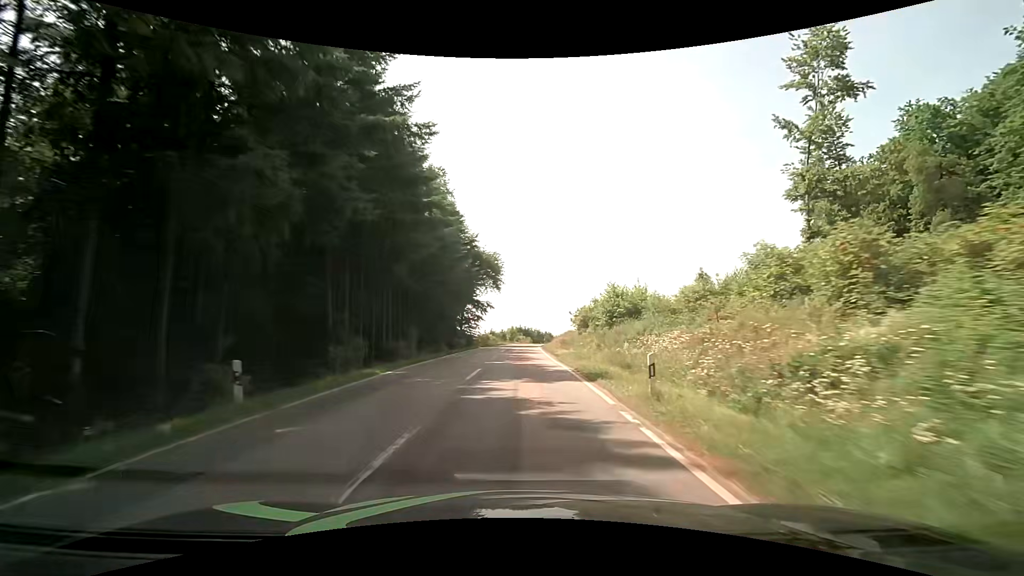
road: tertiary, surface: asphalt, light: Day
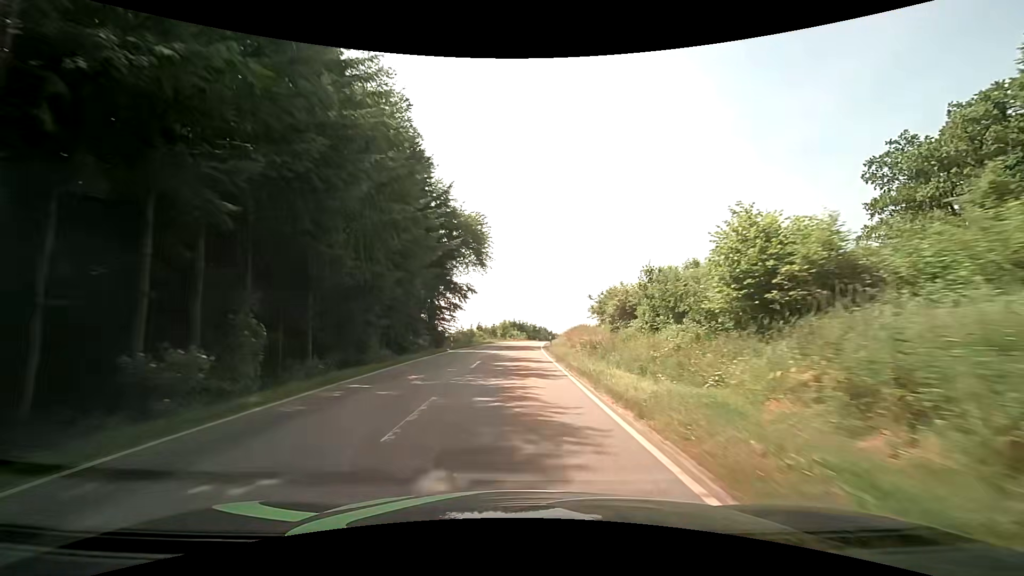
(+0.1, +20.1) m; +1°
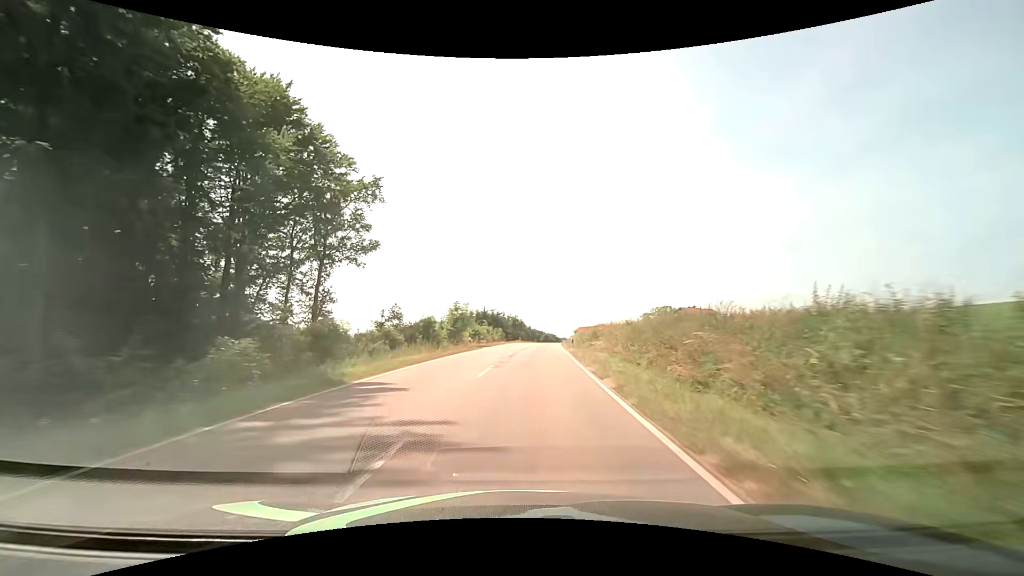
(+0.6, +52.1) m; +3°
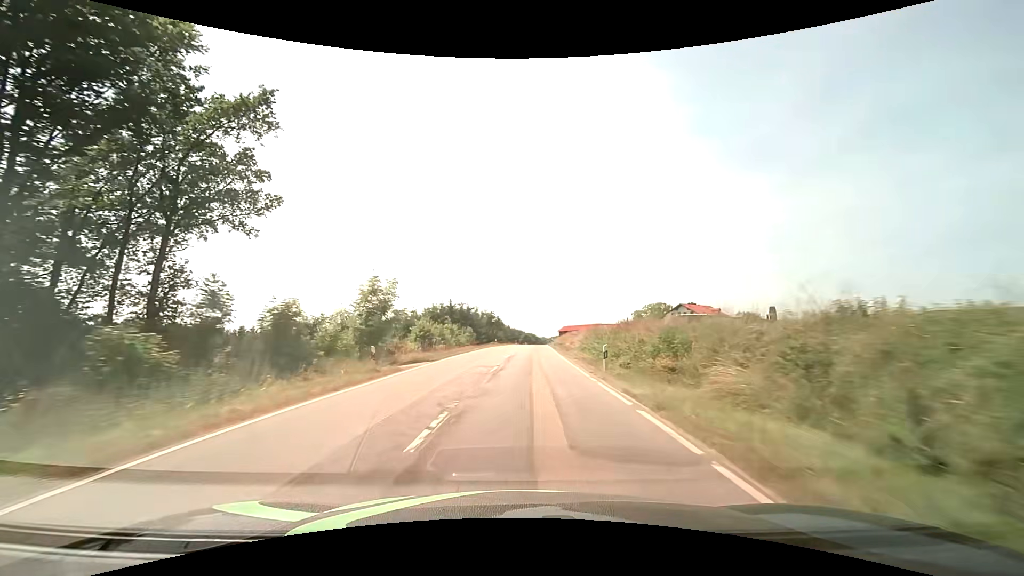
(+0.4, +21.6) m; +2°
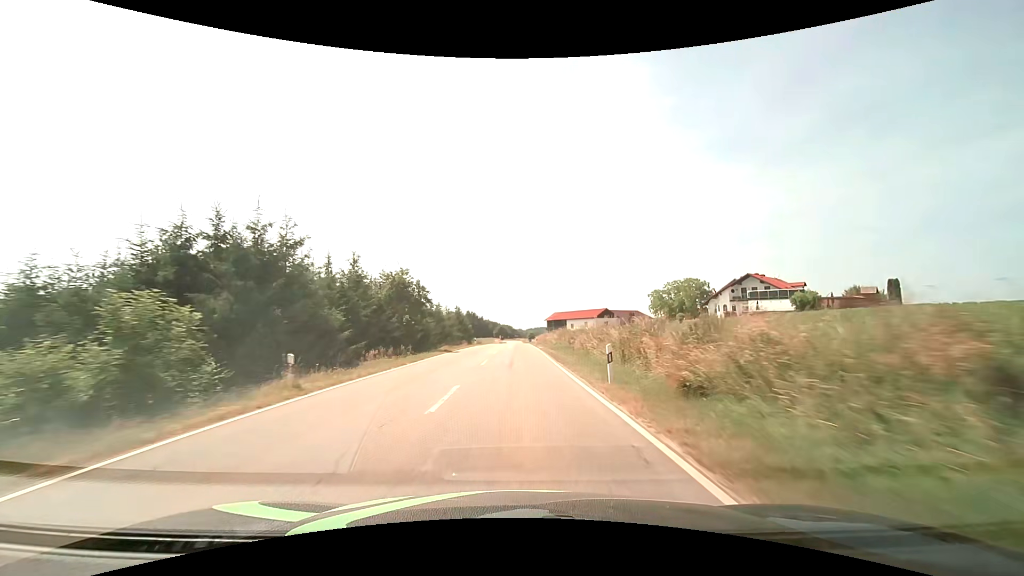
(+1.9, +55.5) m; +3°
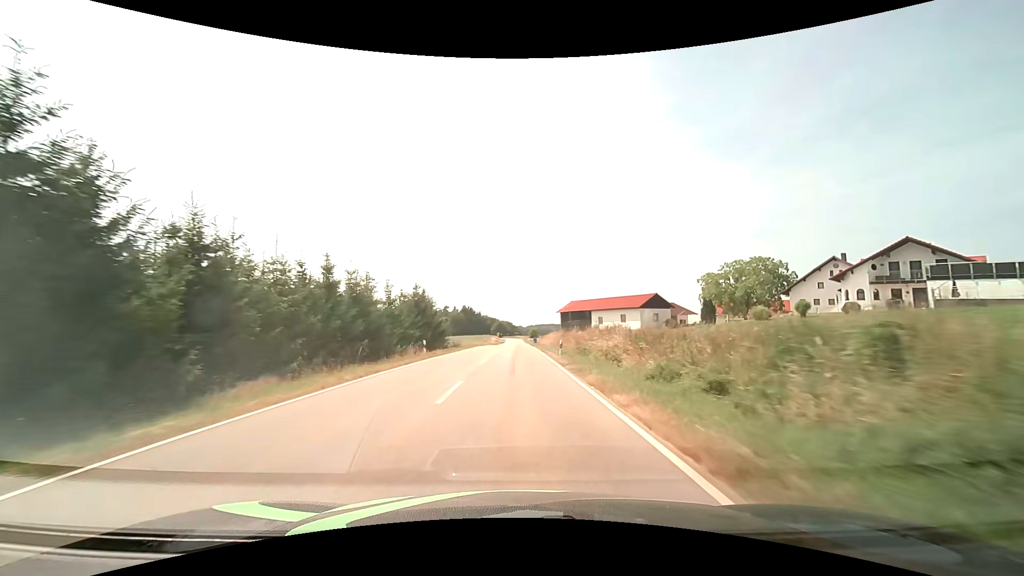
(-0.1, +34.4) m; 0°
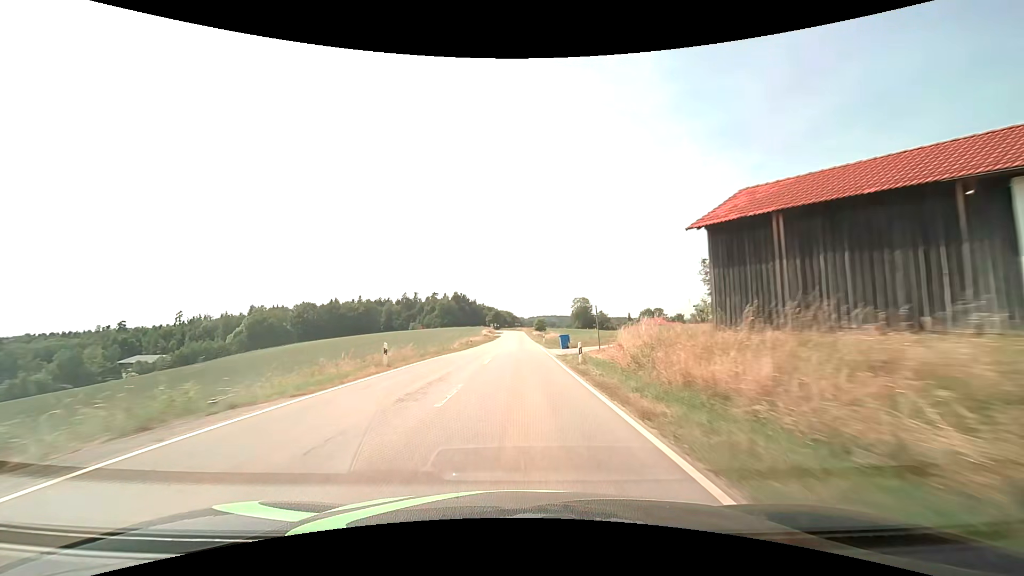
(0.0, +59.5) m; 0°
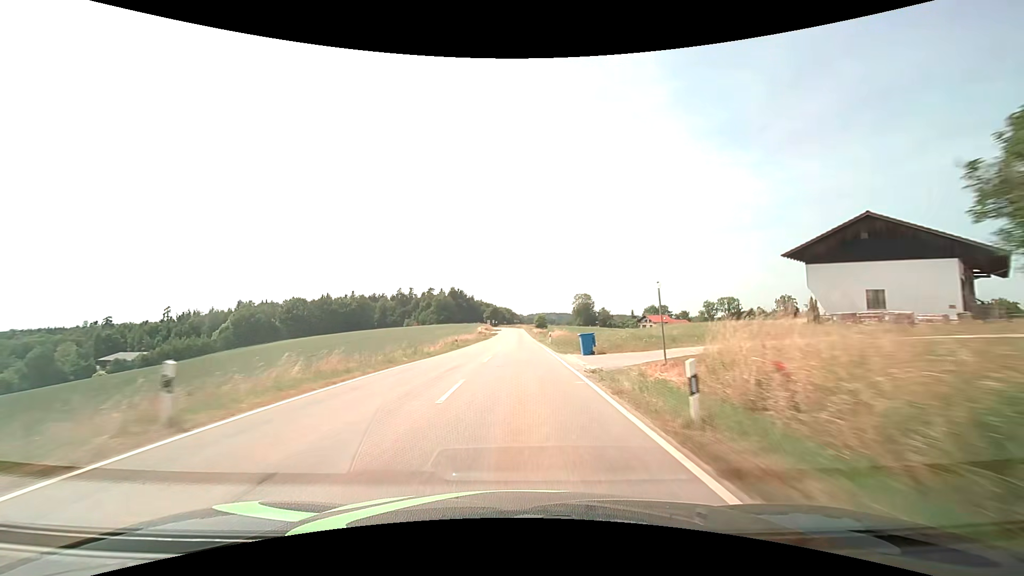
(0.0, +12.3) m; 0°
(0, +10) (0, +20) (0, +30) (0, +40) (0, +50) (0, +60) (0, +70) (0, +80) (0, +90) (0, +100) m
